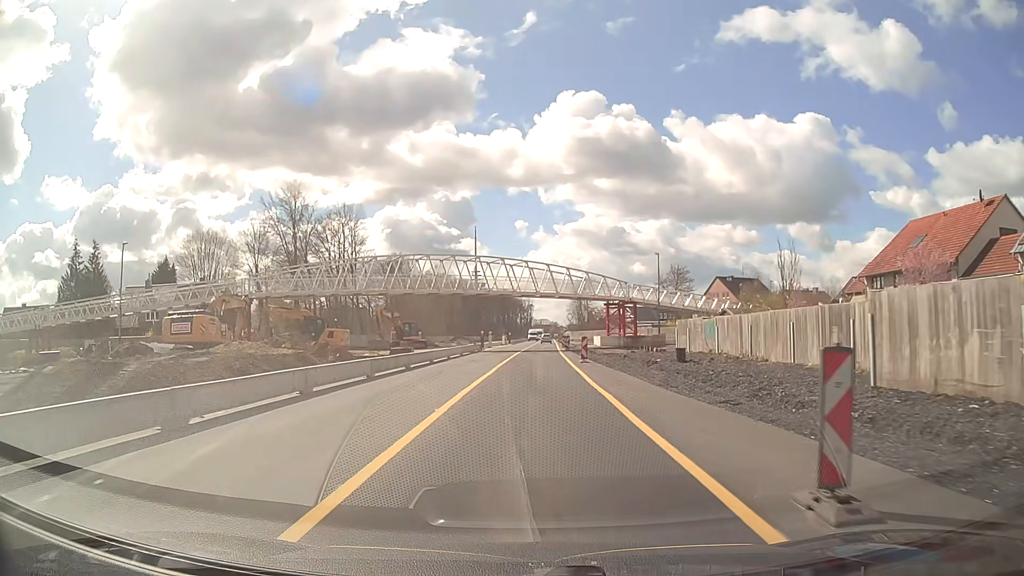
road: trunk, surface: asphalt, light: Day
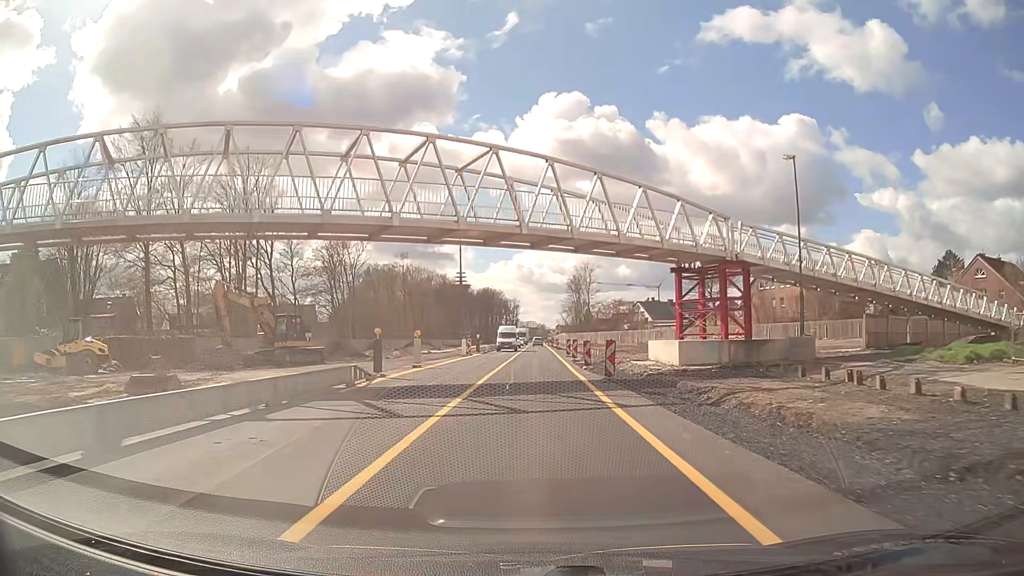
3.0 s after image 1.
(+0.4, +38.0) m; +1°
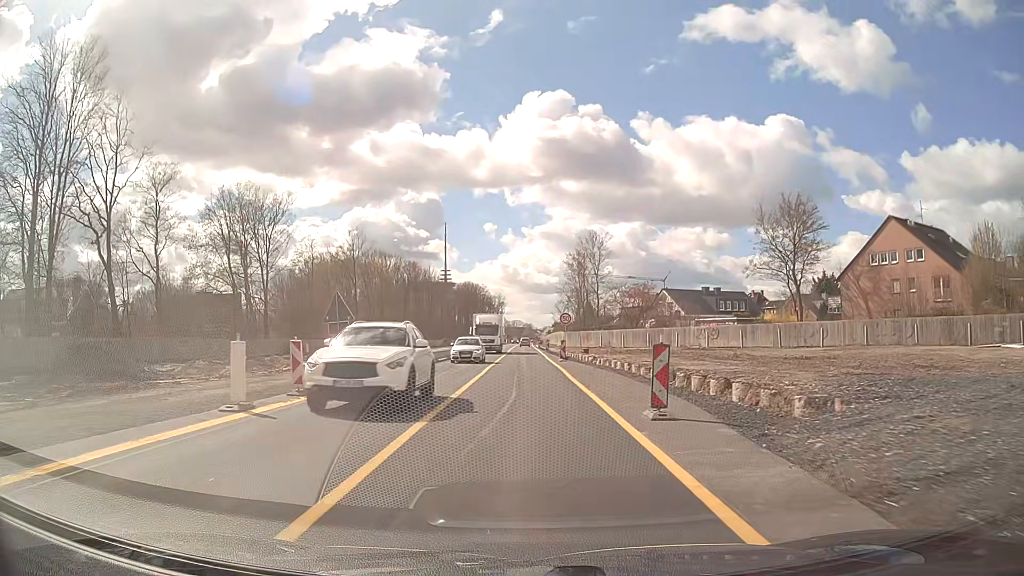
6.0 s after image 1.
(+0.3, +38.0) m; +1°
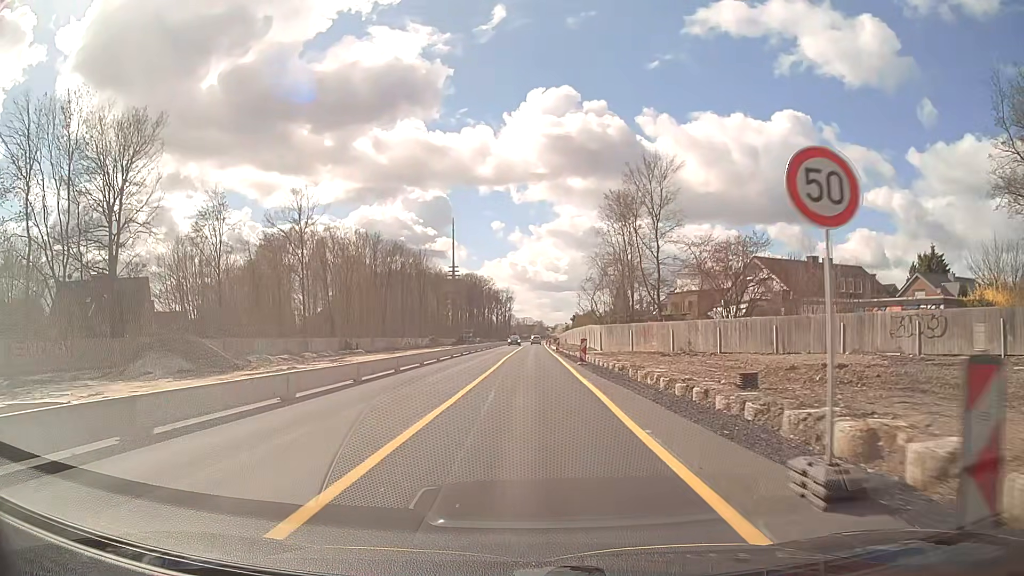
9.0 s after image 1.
(0.0, +38.1) m; -1°
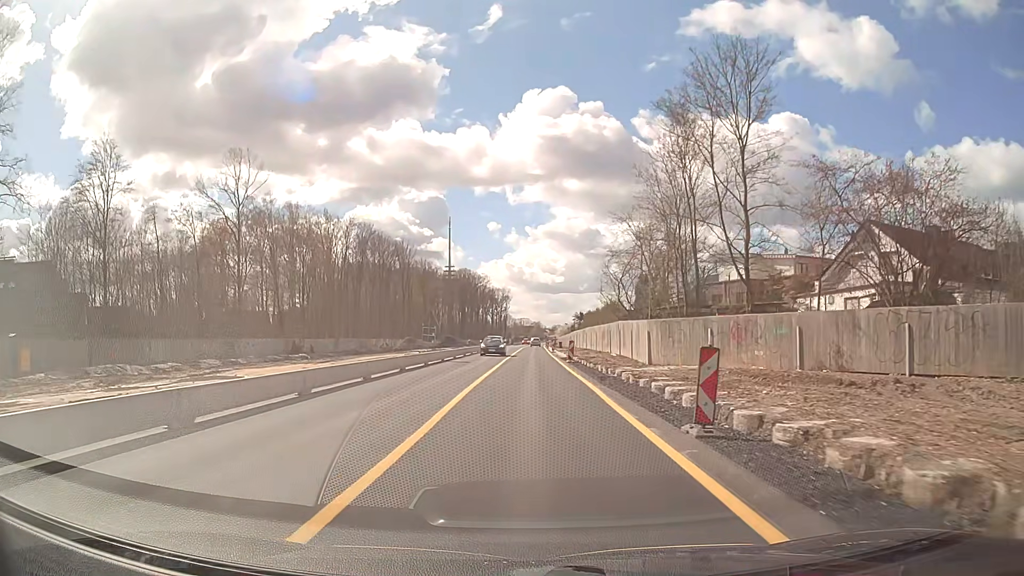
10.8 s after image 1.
(0.0, +22.9) m; 0°
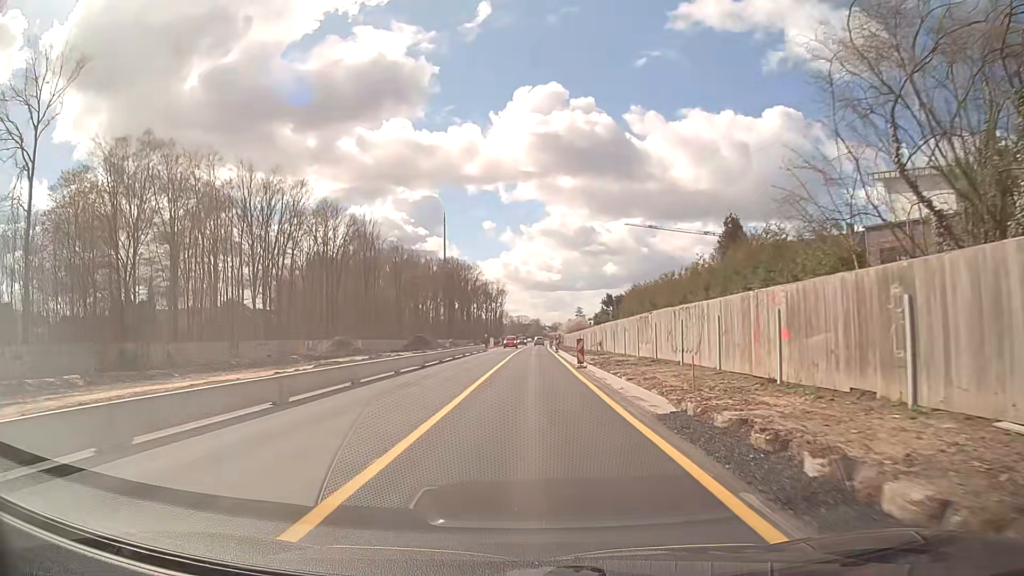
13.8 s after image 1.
(+0.2, +38.2) m; 0°
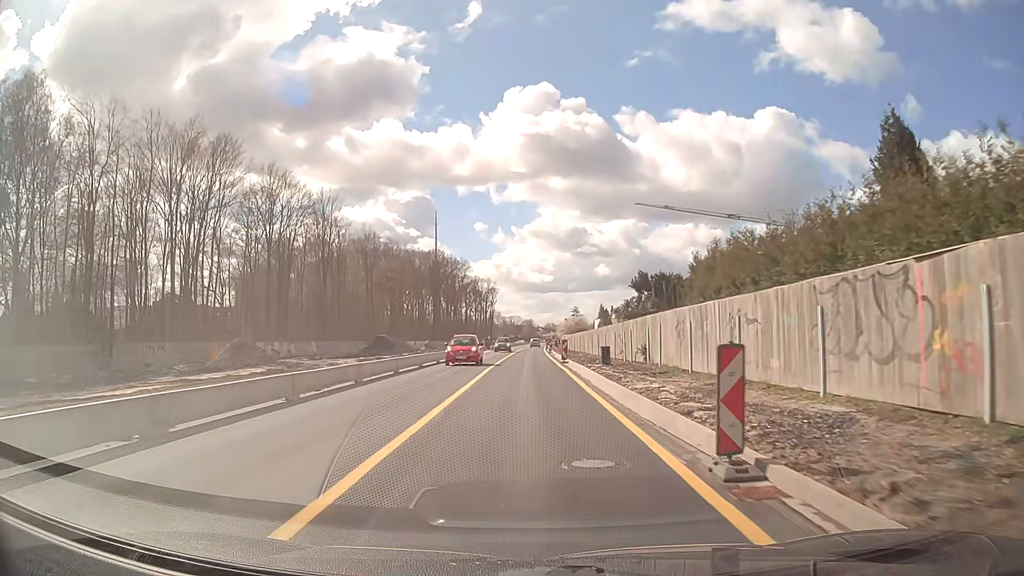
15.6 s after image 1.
(+0.1, +23.0) m; 0°
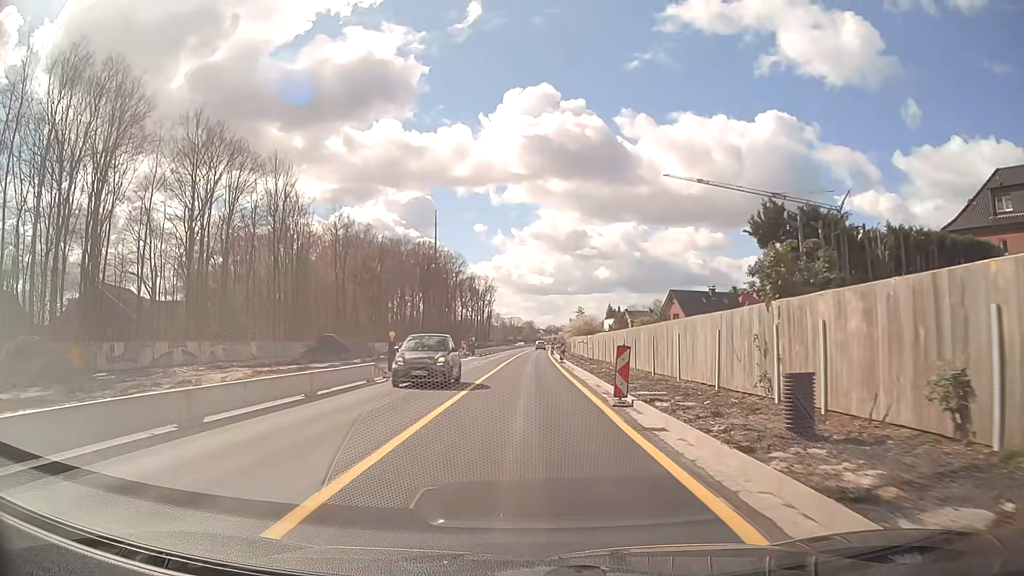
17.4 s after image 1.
(+0.1, +22.9) m; 0°
(0, +10) (0, +20) (0, +30) (0, +40) (0, +50) (0, +60) (+1, +70) (+1, +80) (+1, +90) (+1, +100) m
